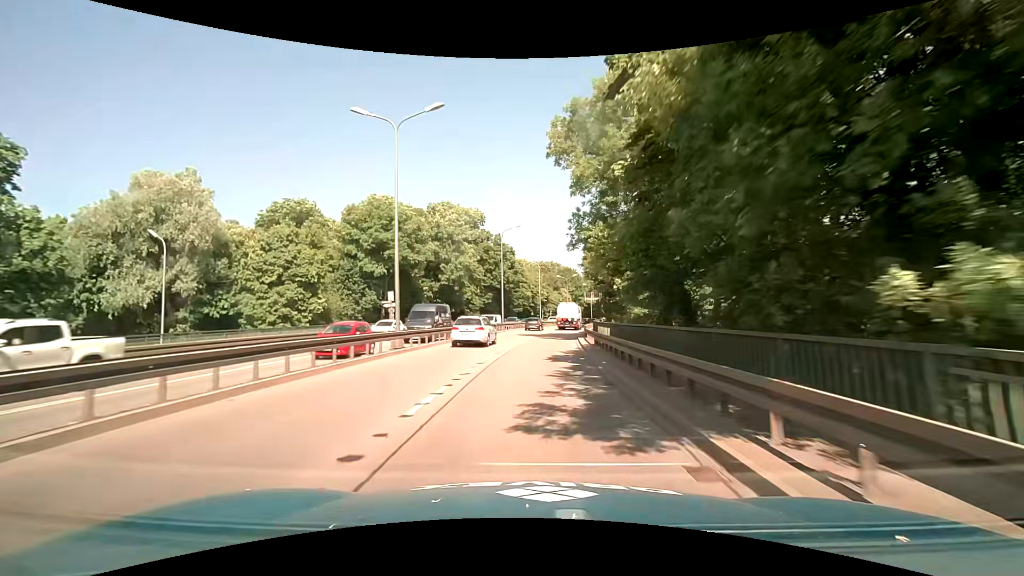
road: trunk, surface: asphalt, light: Day
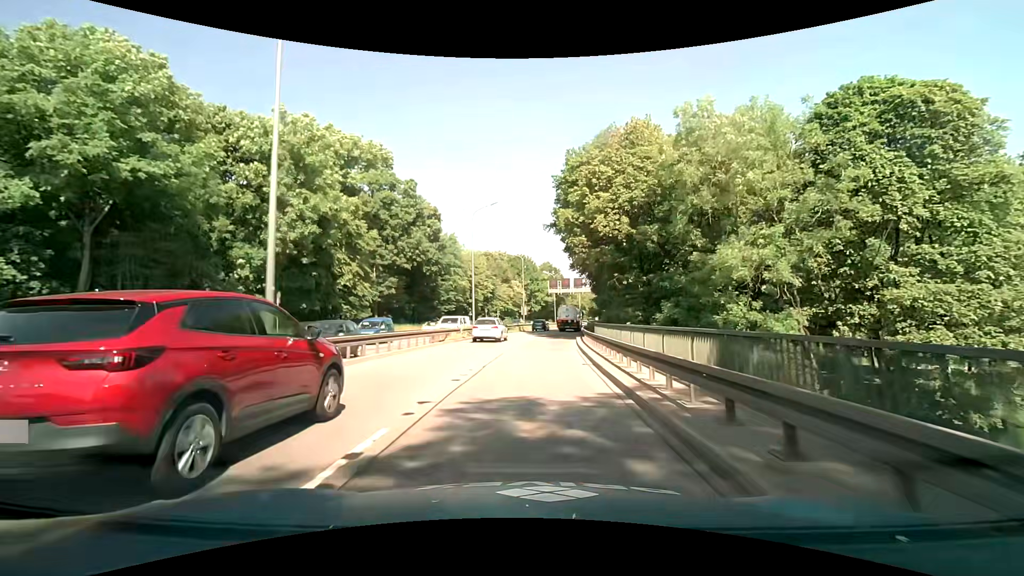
(+2.3, +39.5) m; +6°
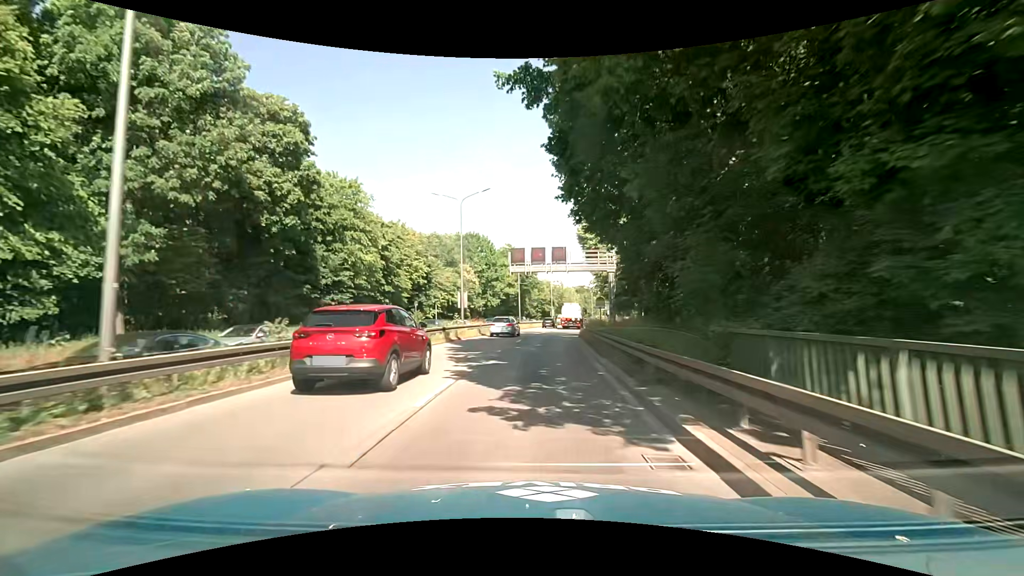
(+1.1, +31.2) m; +4°
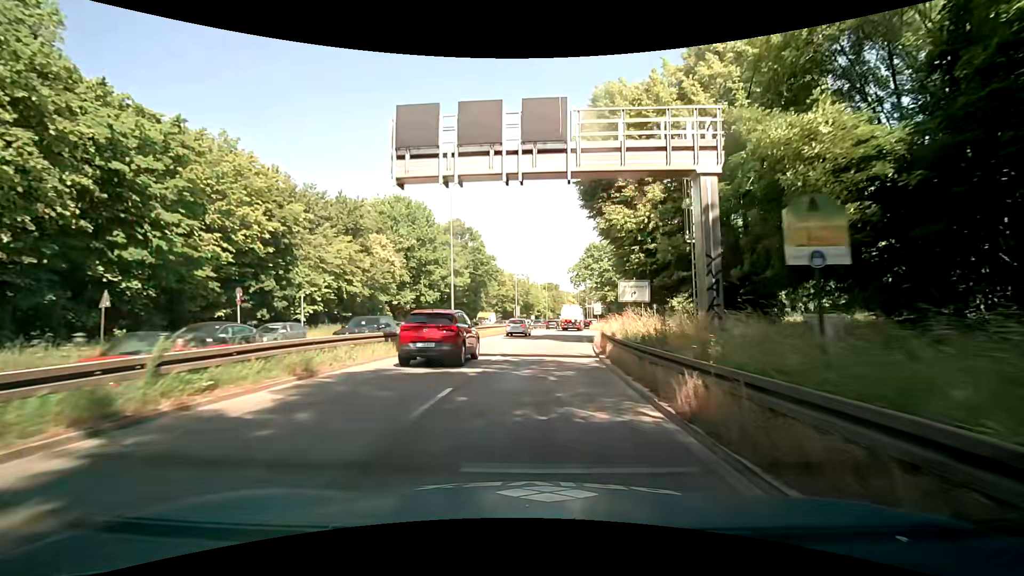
(+1.0, +31.0) m; +4°
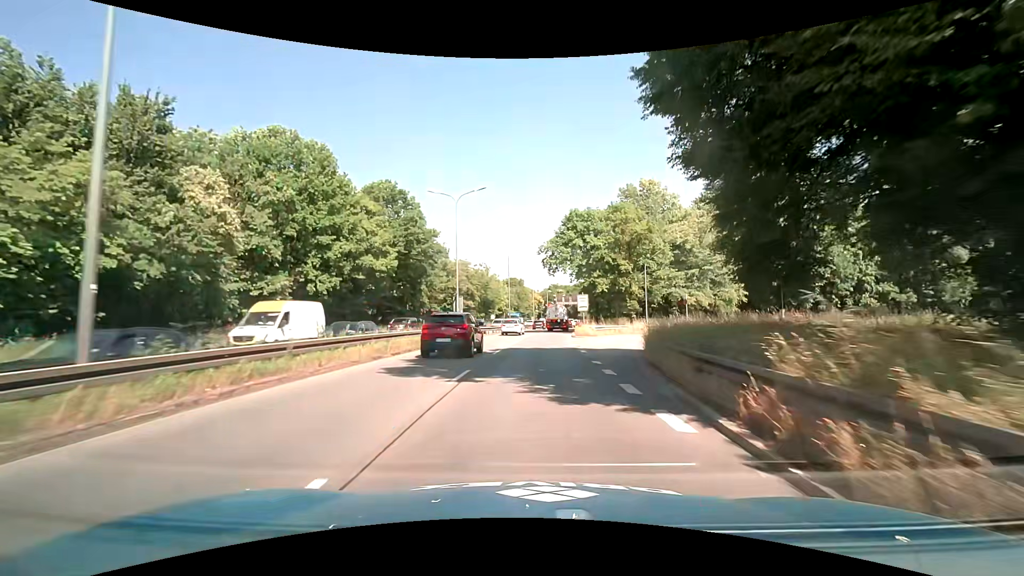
(+0.7, +23.2) m; +5°
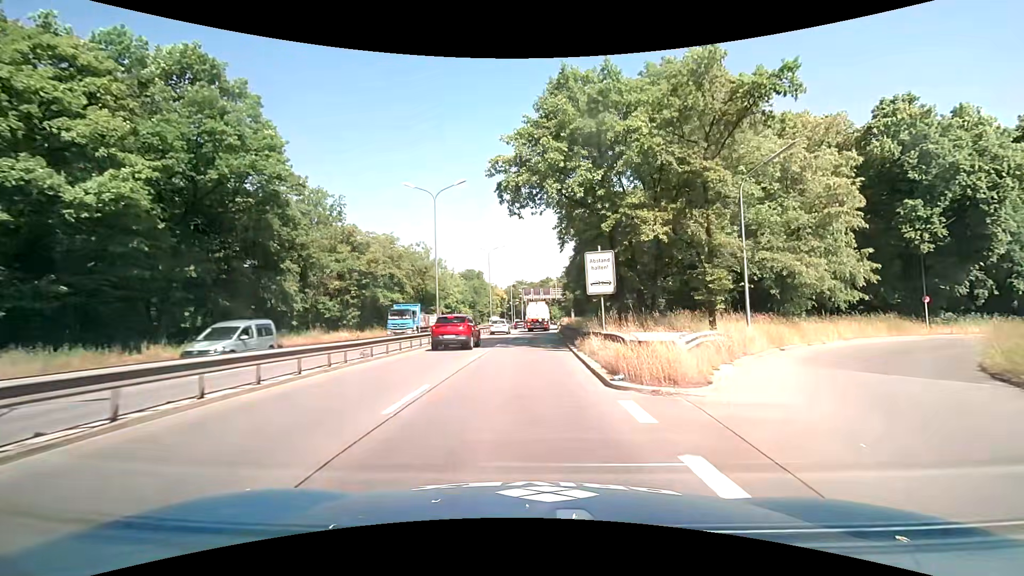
(+0.9, +30.1) m; +4°
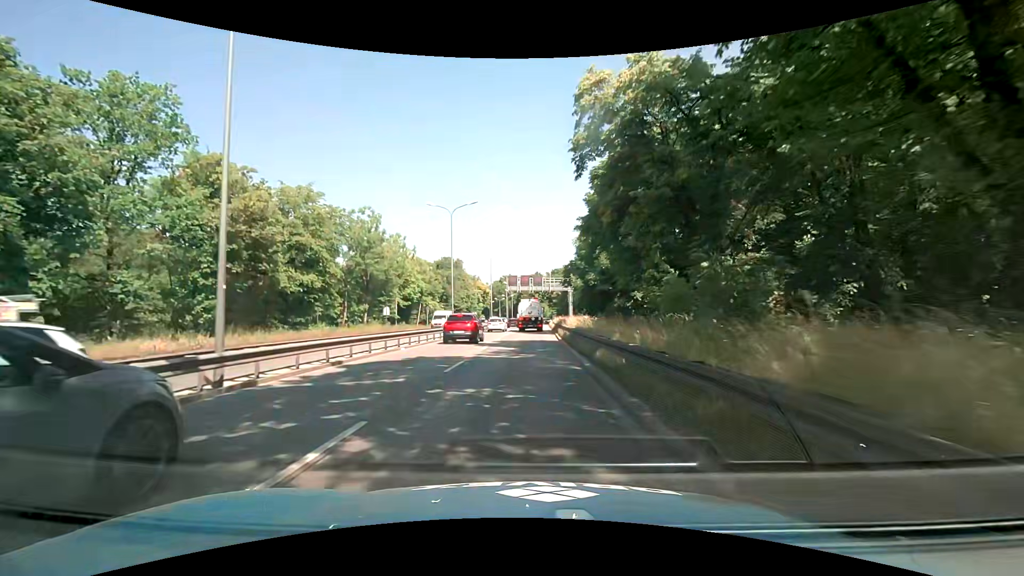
(+0.3, +21.6) m; +2°
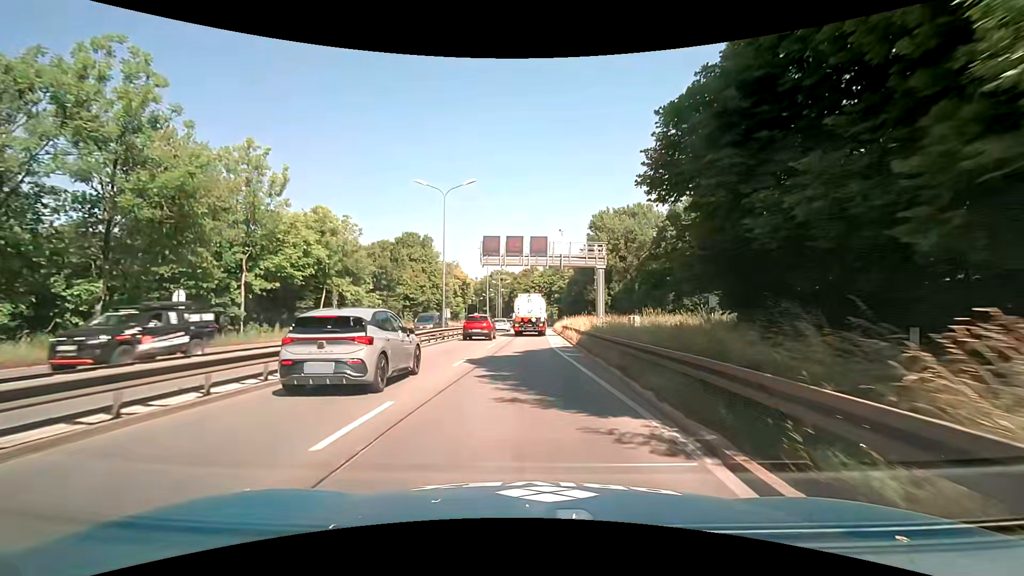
(0.0, +34.5) m; 0°
(0, +10) (0, +20) (0, +30) (+1, +40) (+1, +50) (+1, +60) (+1, +70) (+1, +80) (+1, +90) (+1, +100) m
